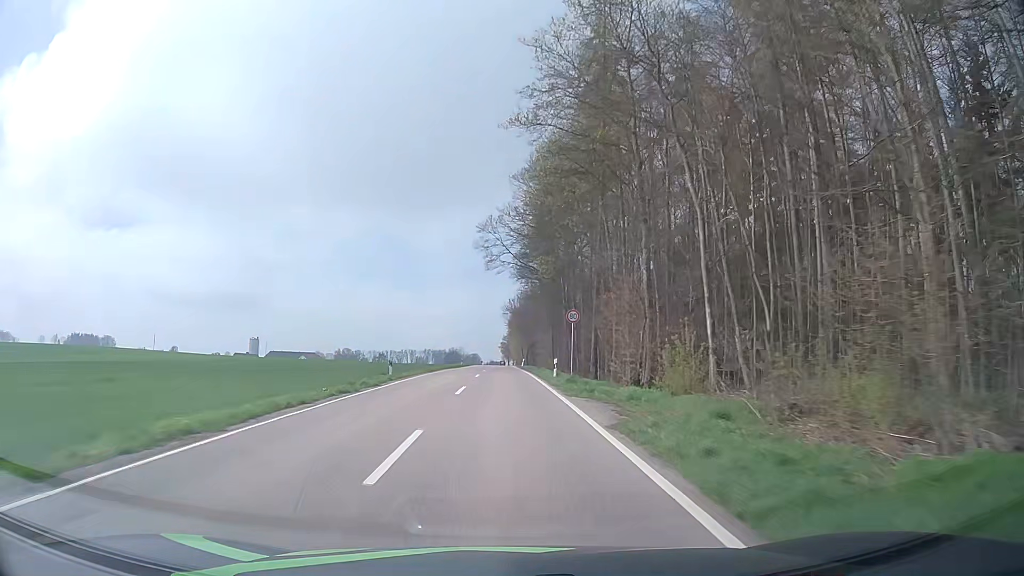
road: tertiary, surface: asphalt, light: Day
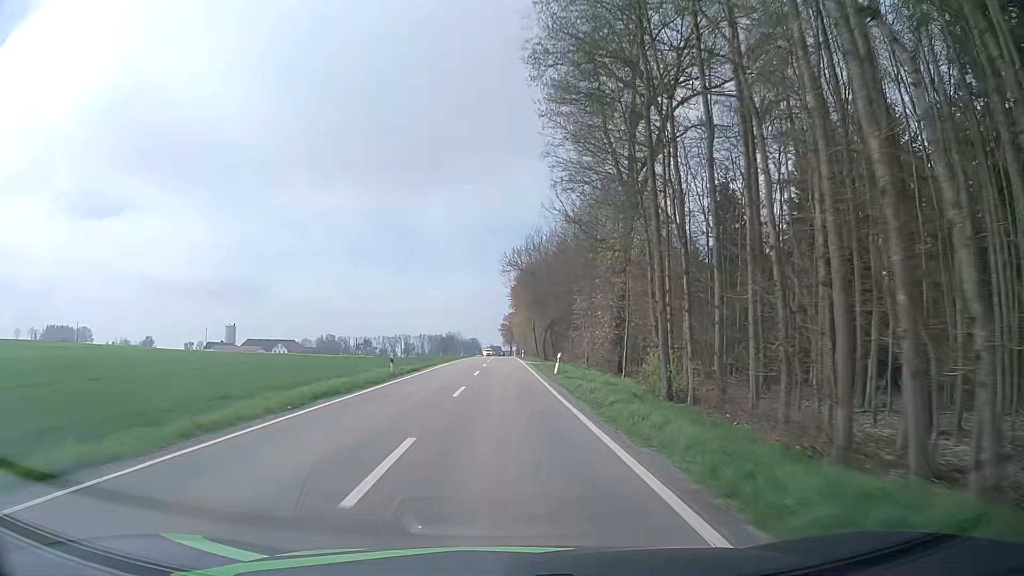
(-0.3, +50.5) m; 0°
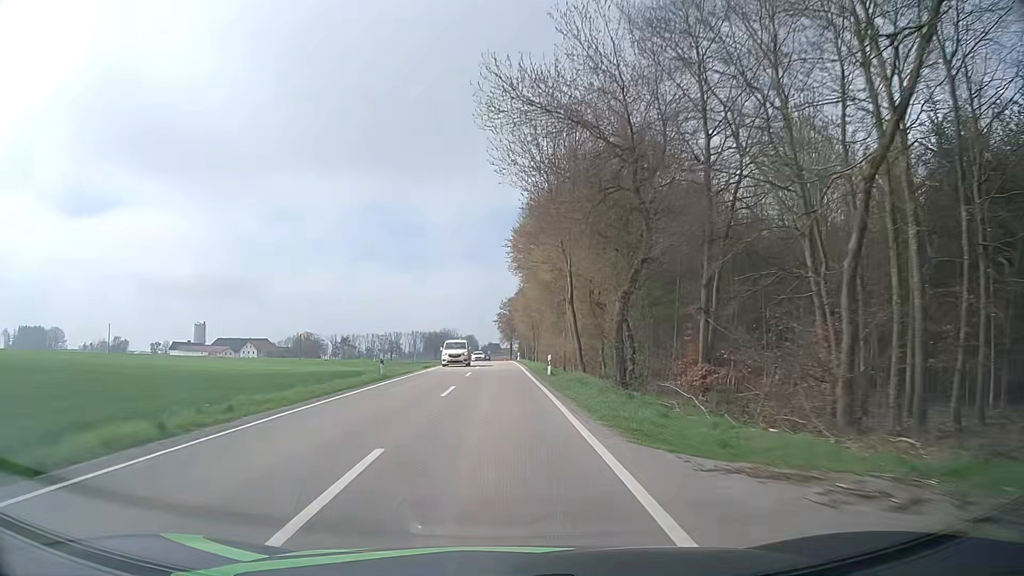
(+0.2, +50.4) m; 0°
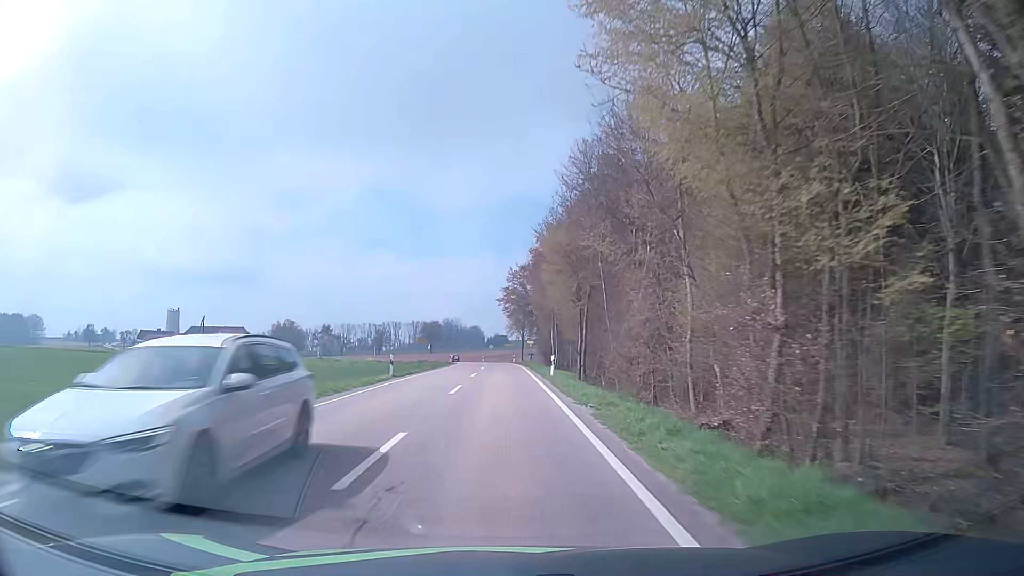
(-0.4, +48.4) m; -1°
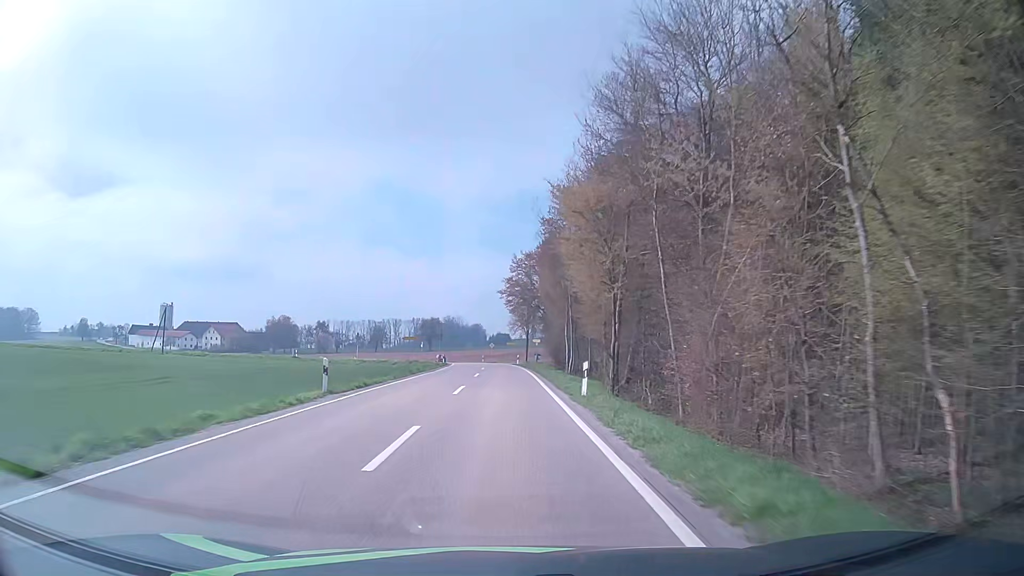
(0.0, +11.7) m; 0°
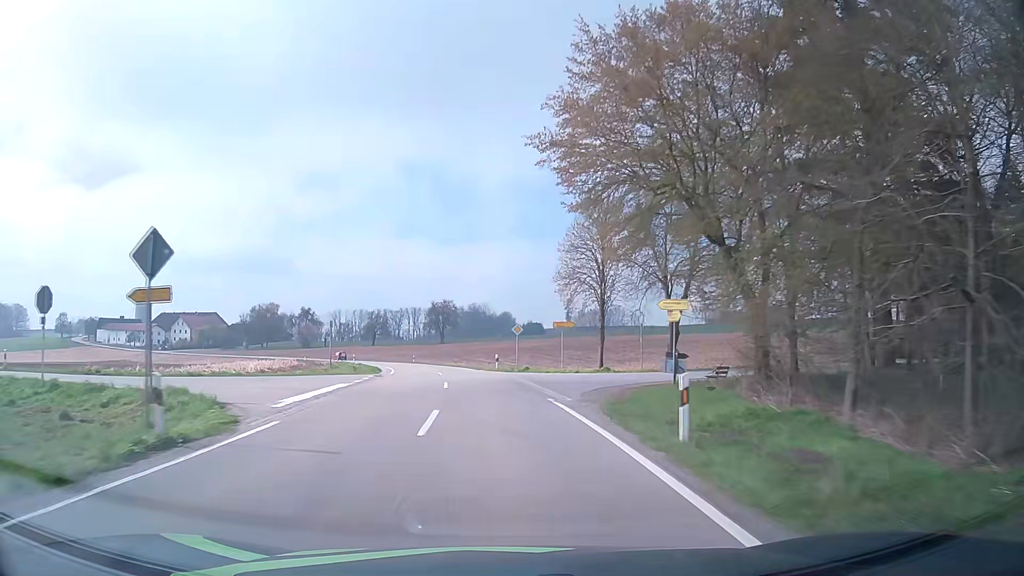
(-0.6, +58.3) m; -2°
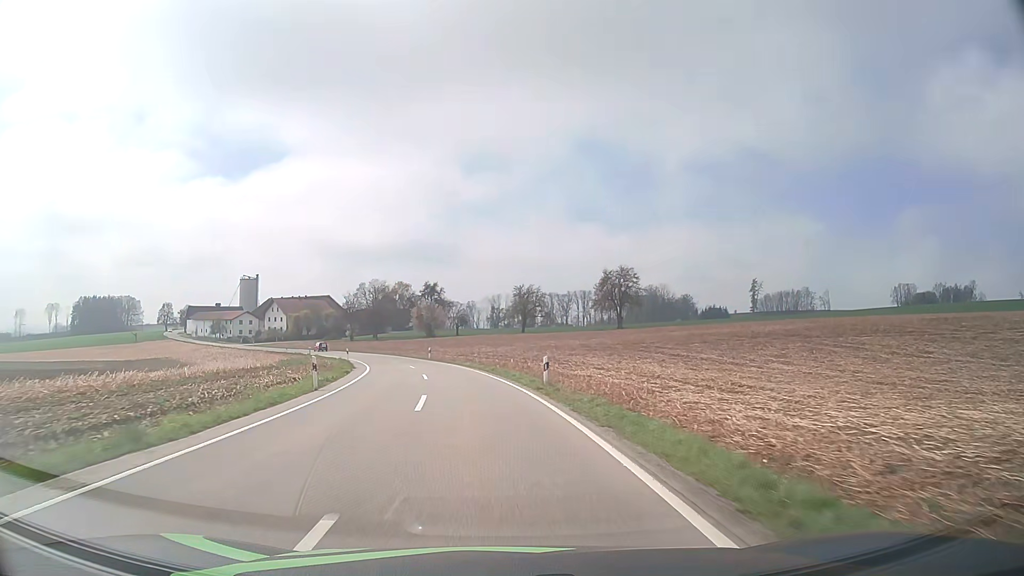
(-6.4, +59.2) m; -14°
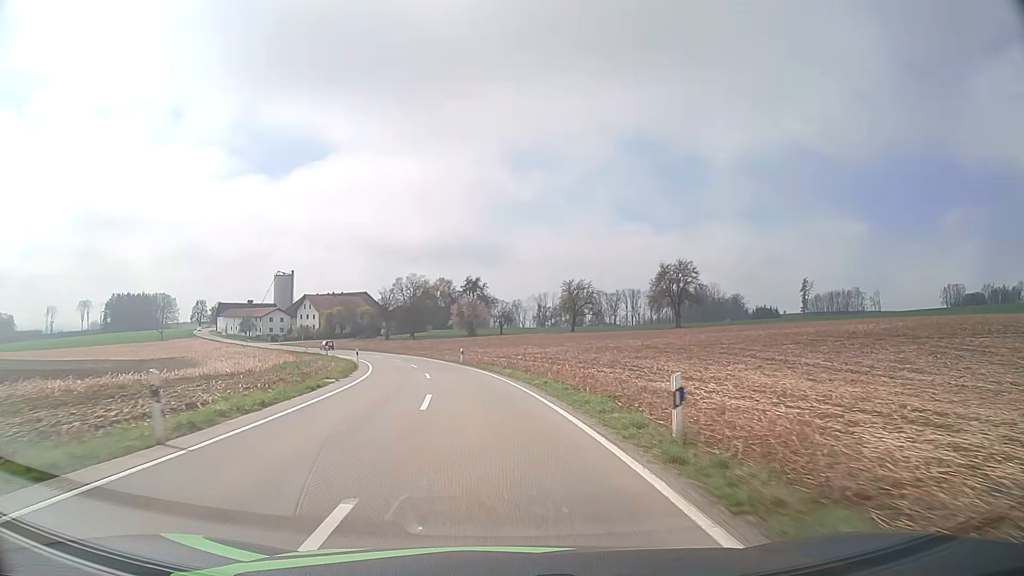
(-0.4, +12.2) m; -3°
(0, +10) (-1, +20) (-2, +30) (-4, +40) (-7, +49) (-10, +59) (-13, +68) (-17, +78) (-21, +87) (-26, +96) m
